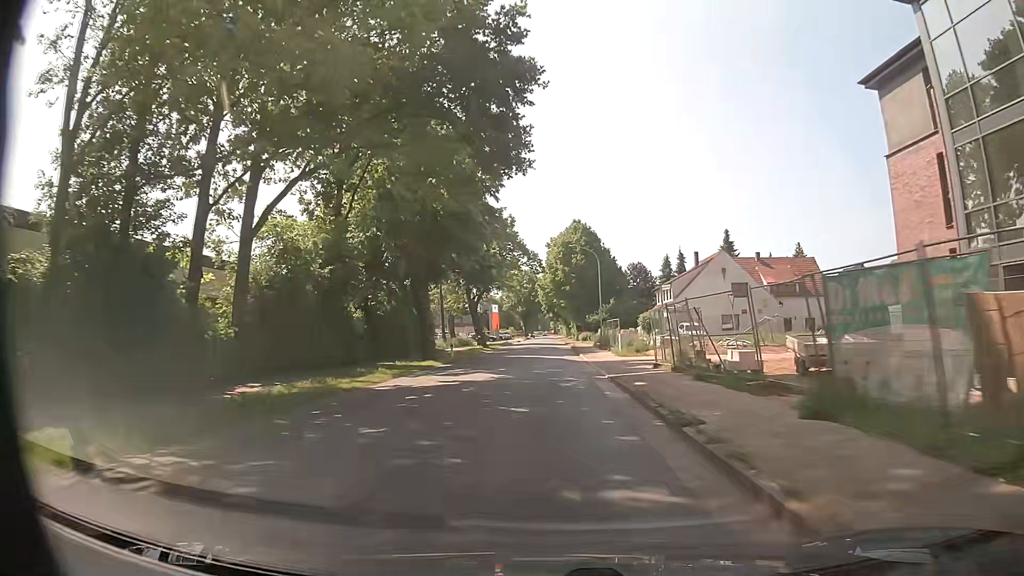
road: unclassified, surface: asphalt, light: Day
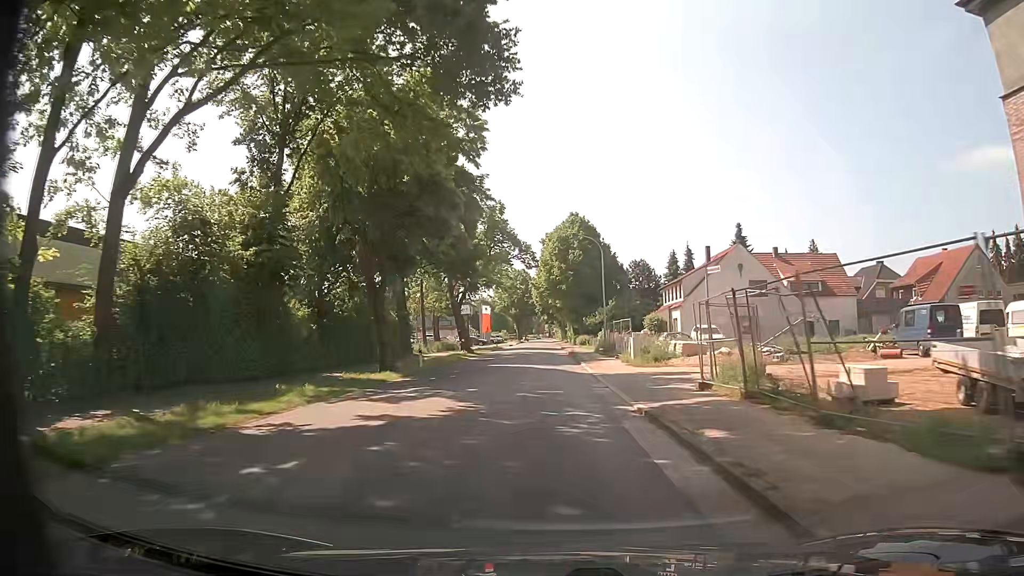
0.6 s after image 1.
(0.0, +7.9) m; +1°
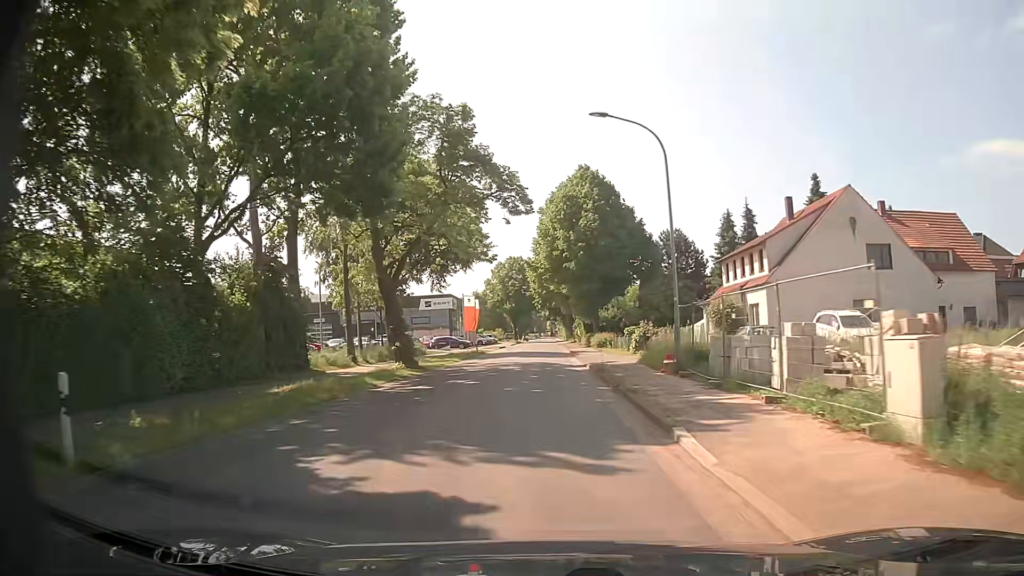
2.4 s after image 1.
(-0.1, +23.7) m; 0°
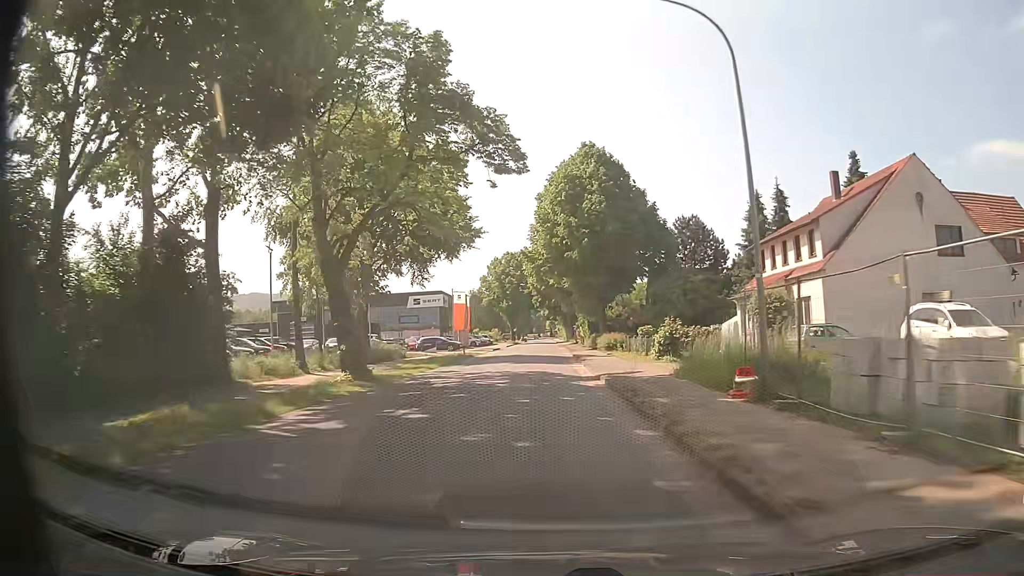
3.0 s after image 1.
(0.0, +7.9) m; 0°
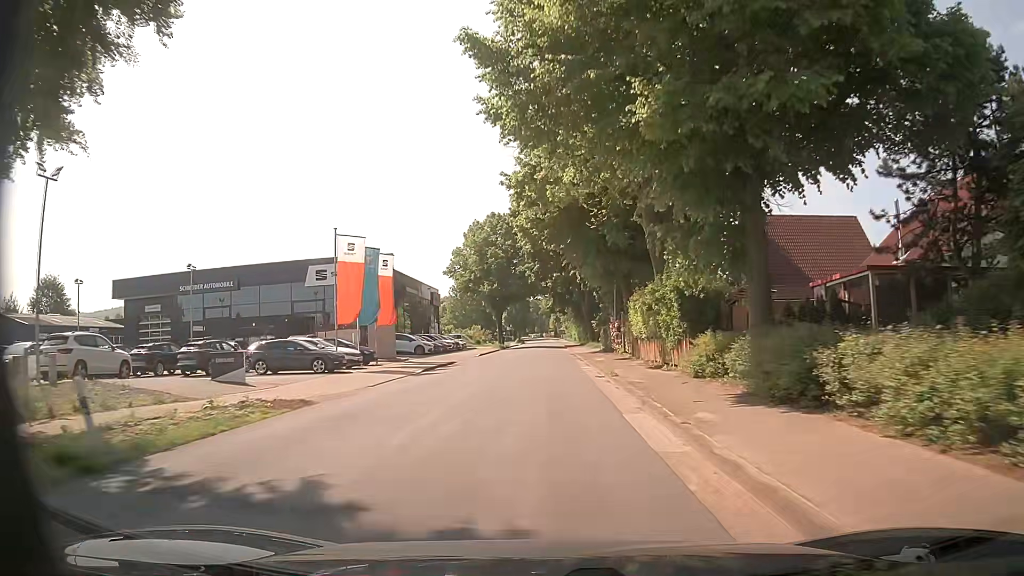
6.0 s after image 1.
(-0.2, +39.5) m; 0°
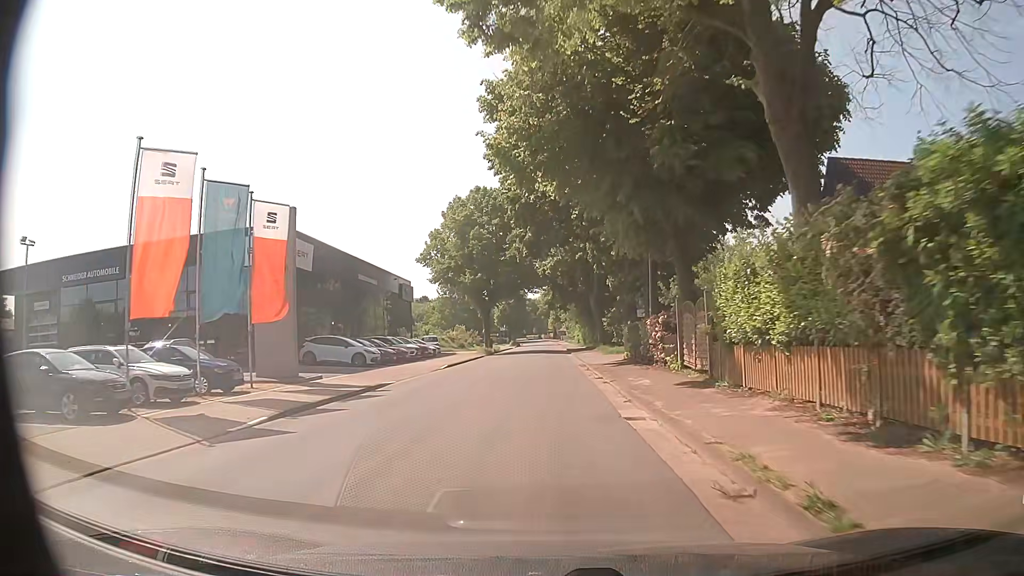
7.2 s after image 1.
(-0.1, +15.8) m; 0°
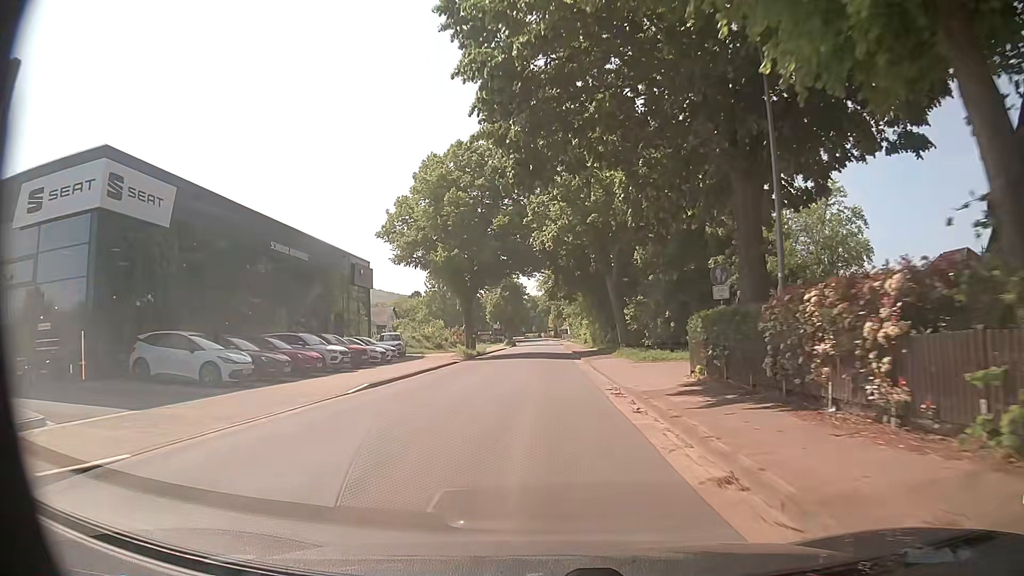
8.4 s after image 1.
(+0.1, +15.8) m; 0°
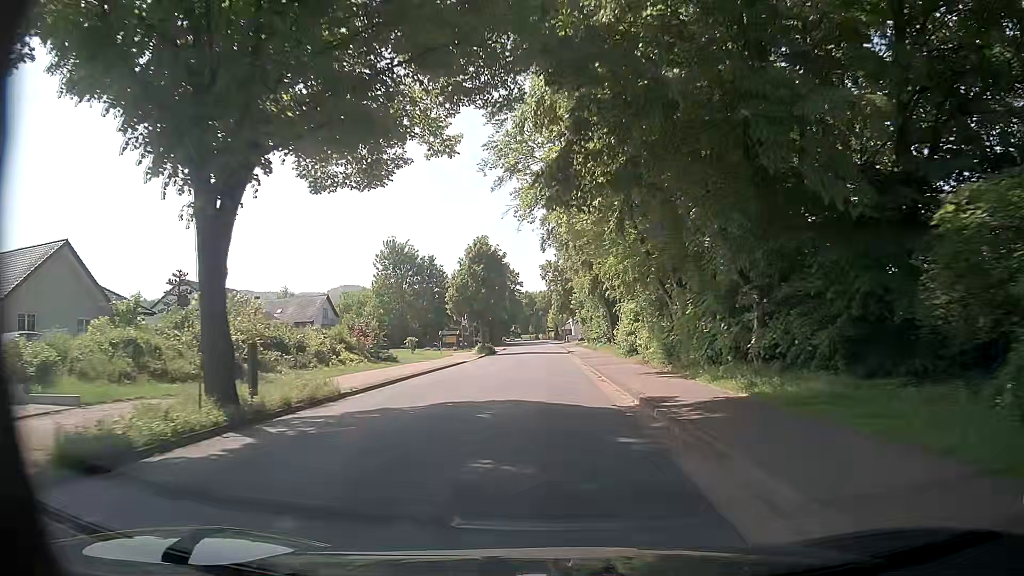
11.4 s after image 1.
(+0.2, +39.6) m; 0°
